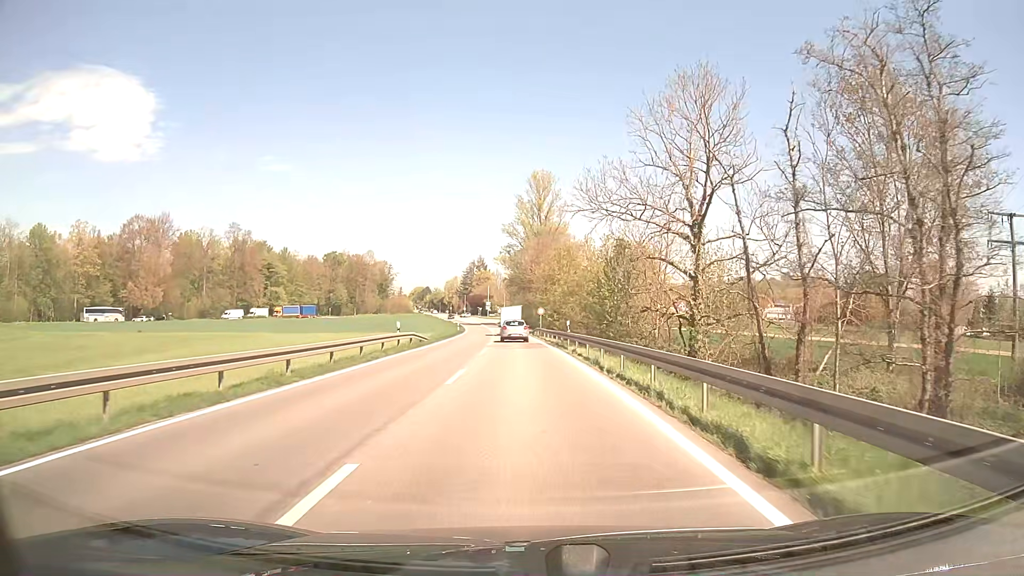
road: secondary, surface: asphalt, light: Day
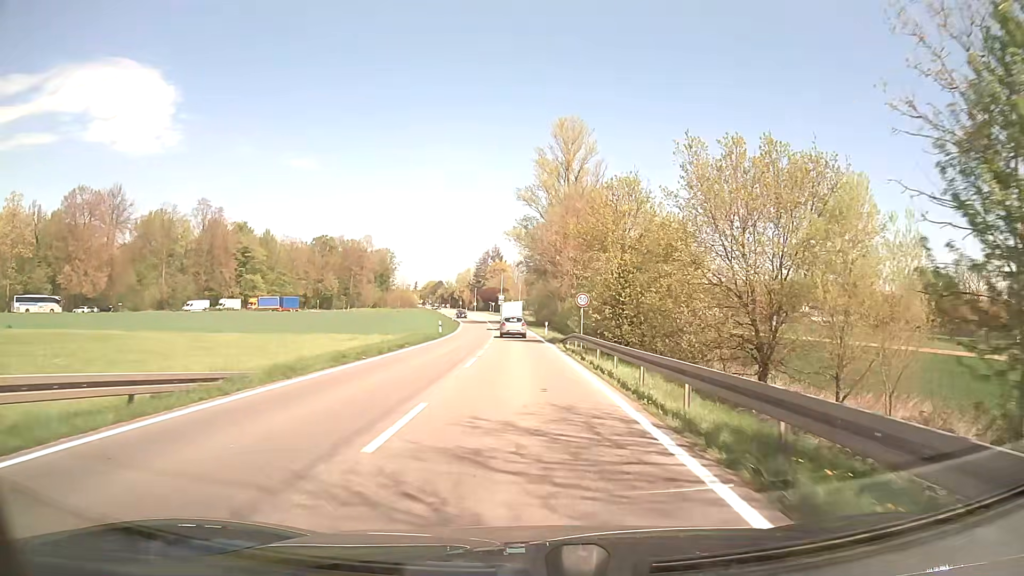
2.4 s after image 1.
(-0.4, +31.6) m; -2°
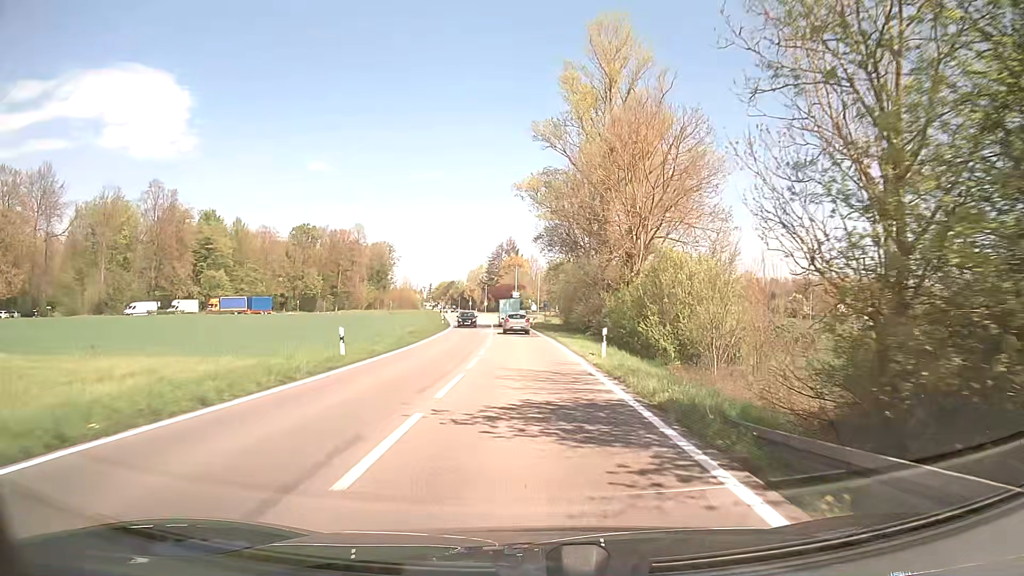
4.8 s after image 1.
(-0.4, +31.5) m; -2°
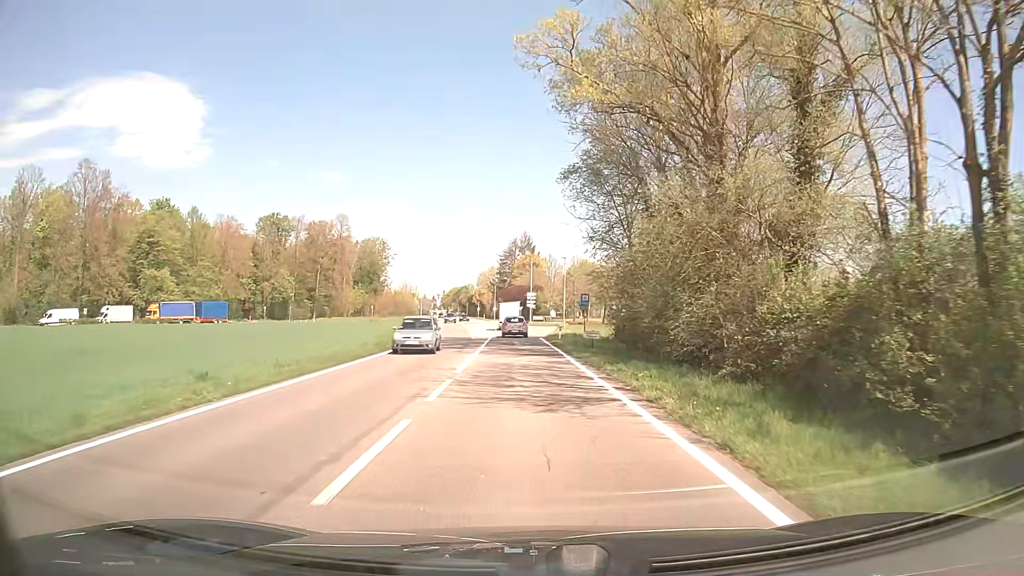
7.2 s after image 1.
(-0.3, +30.4) m; -1°
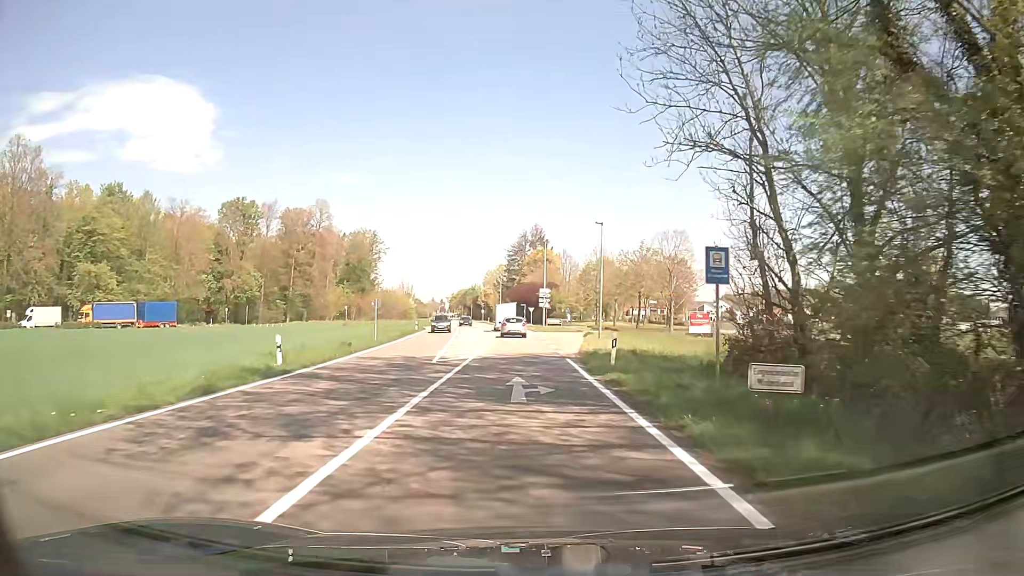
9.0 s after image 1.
(-0.2, +22.4) m; -1°
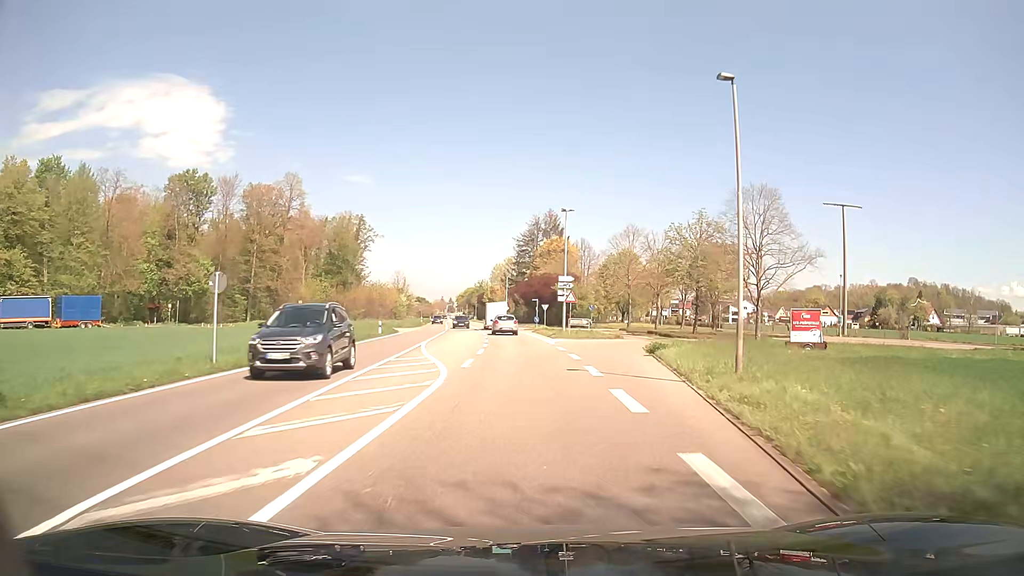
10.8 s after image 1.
(-0.1, +22.6) m; -1°
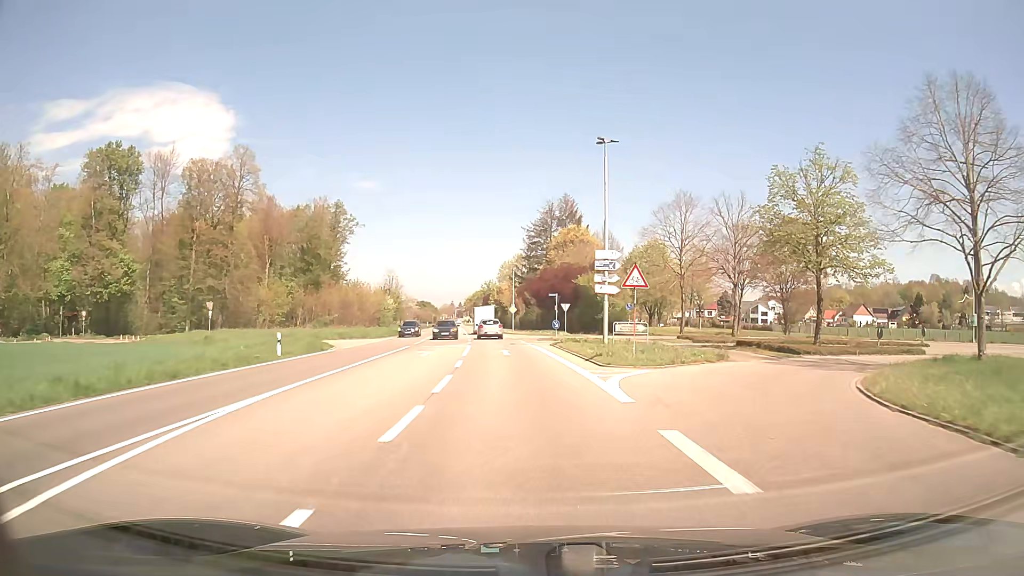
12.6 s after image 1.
(-0.2, +22.6) m; -1°
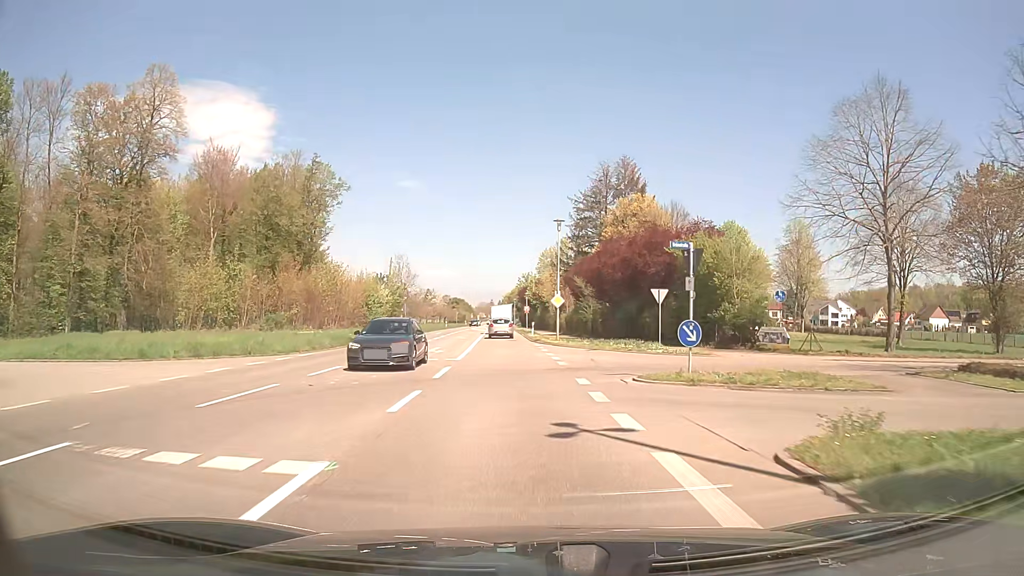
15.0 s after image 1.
(-0.8, +30.0) m; -4°
(0, +10) (0, +20) (-1, +30) (-1, +40) (-2, +50) (-2, +60) (-3, +70) (-3, +80) (-4, +90) (-5, +100) m
